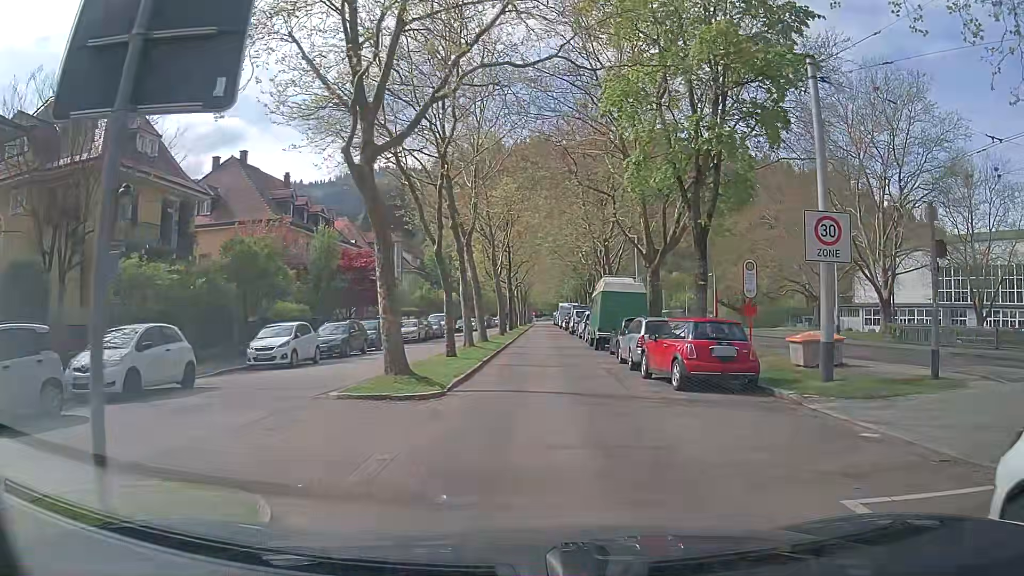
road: unclassified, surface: asphalt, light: Day
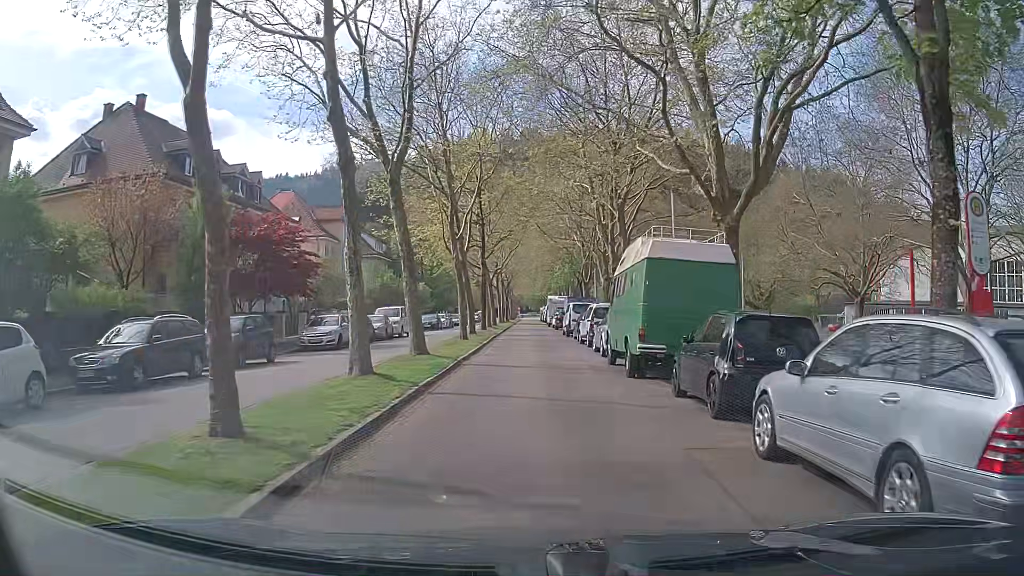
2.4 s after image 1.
(-0.1, +14.4) m; -1°
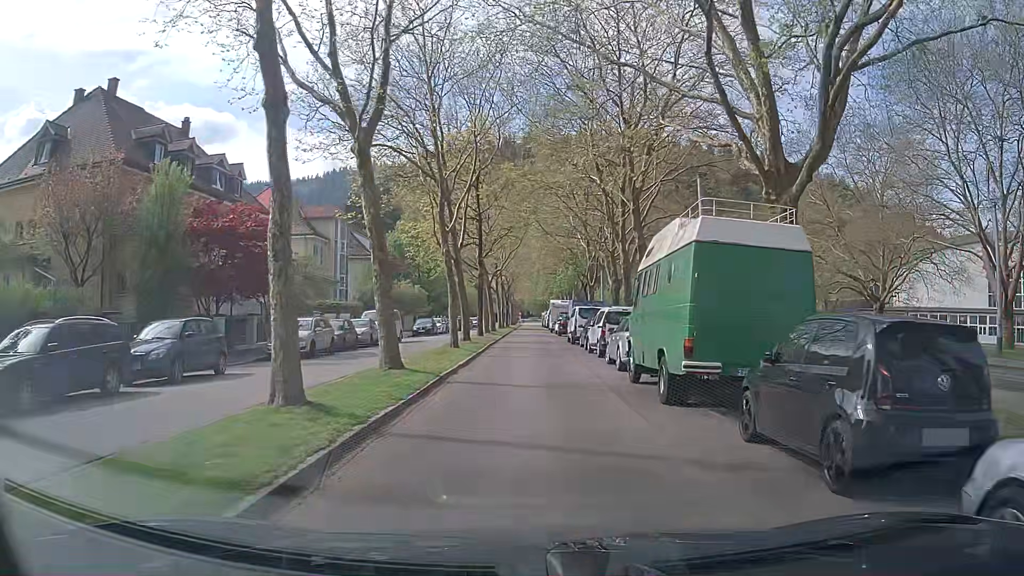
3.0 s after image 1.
(0.0, +3.8) m; +1°
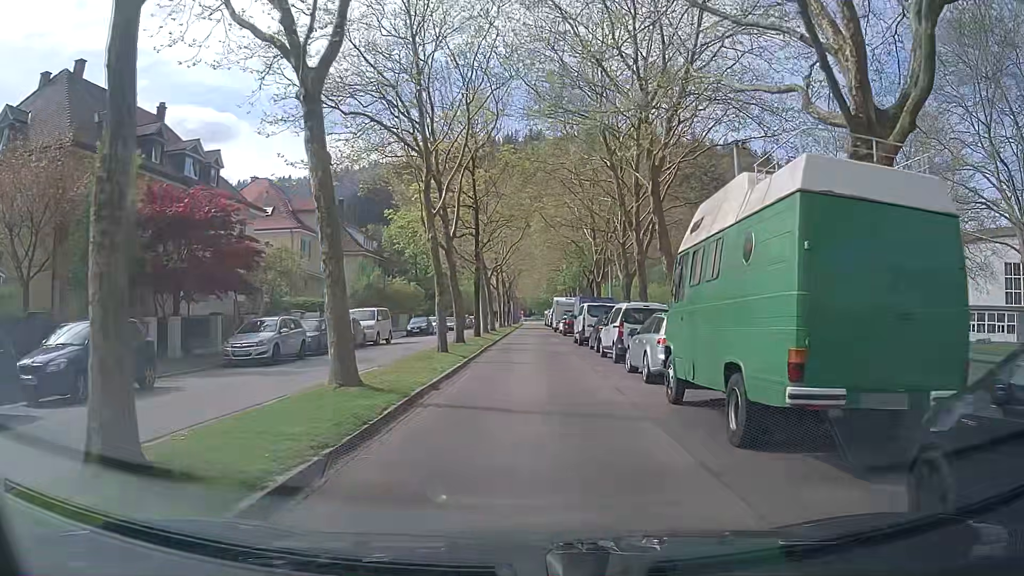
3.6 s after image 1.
(0.0, +3.9) m; -1°
